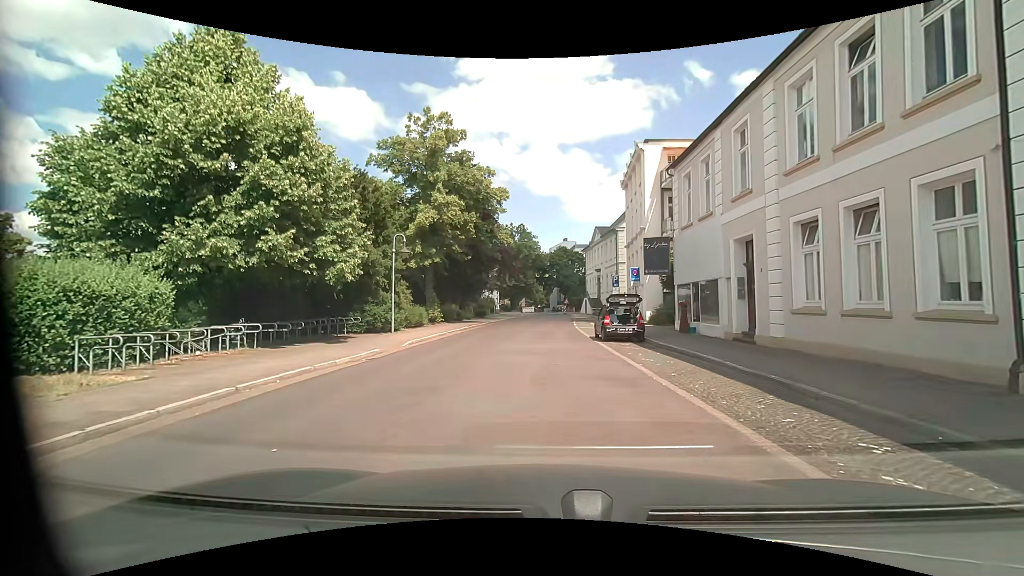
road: residential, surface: asphalt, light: Day
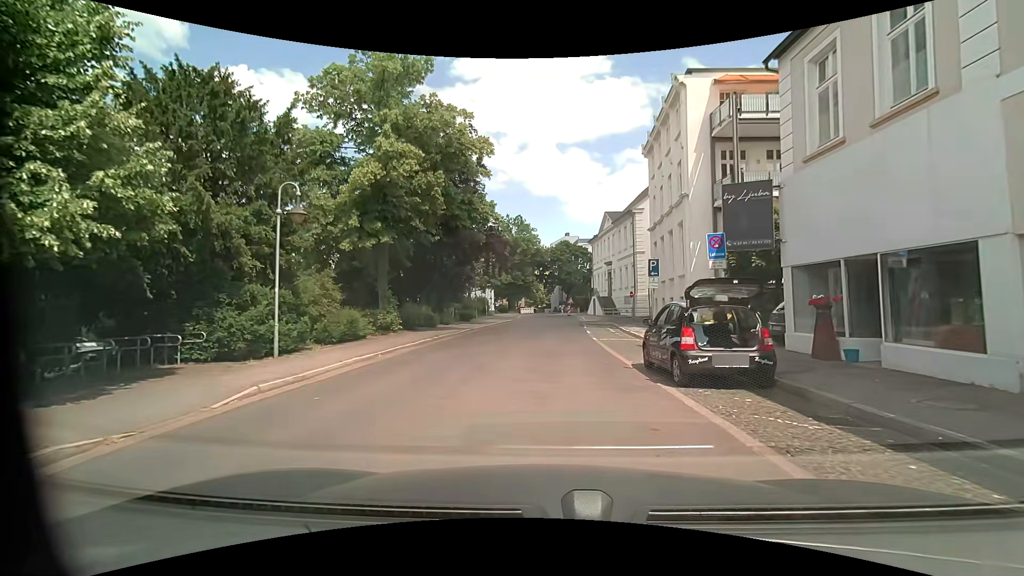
(+0.2, +10.8) m; +1°
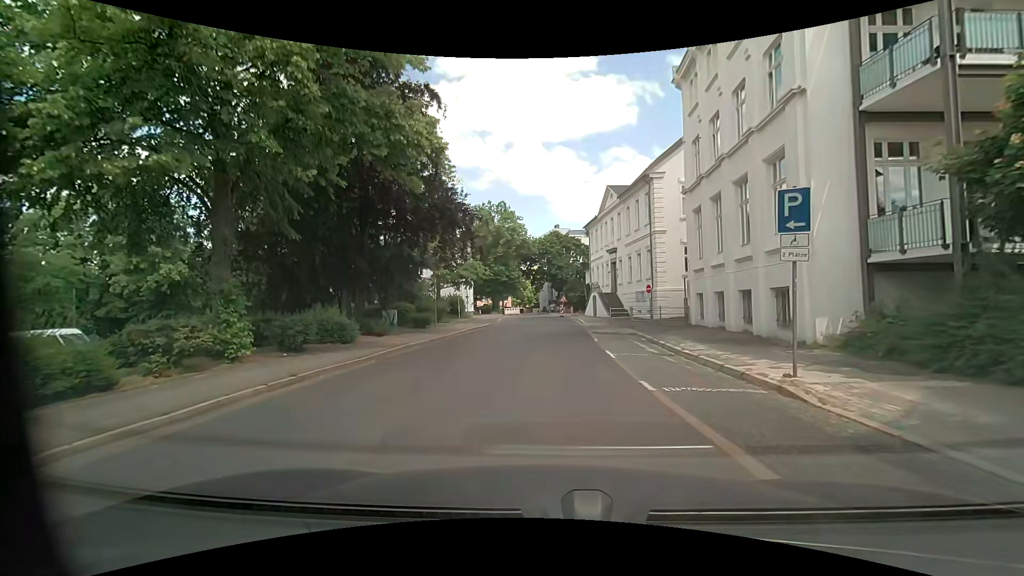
(+0.1, +12.4) m; +1°
